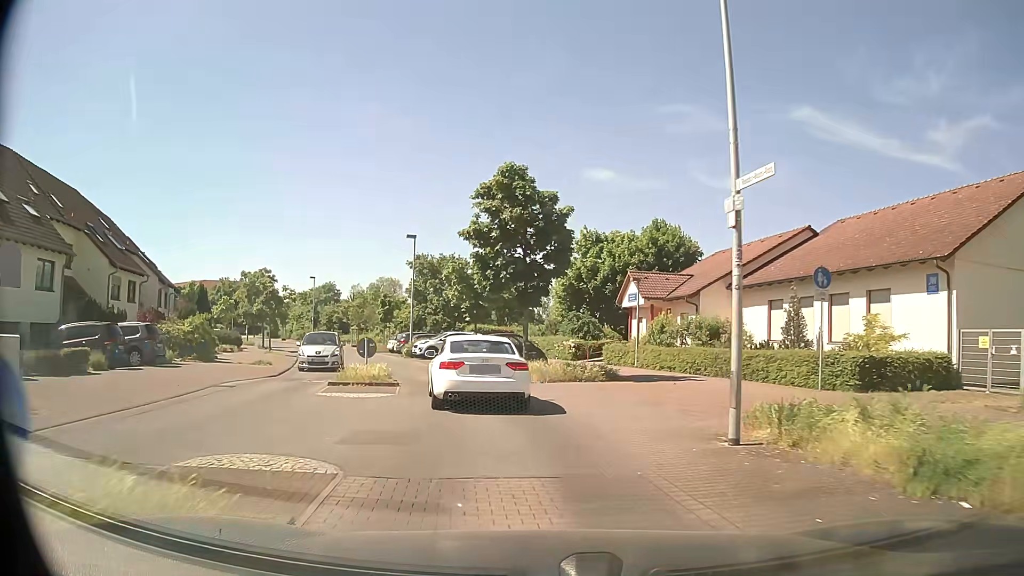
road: residential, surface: asphalt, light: Day
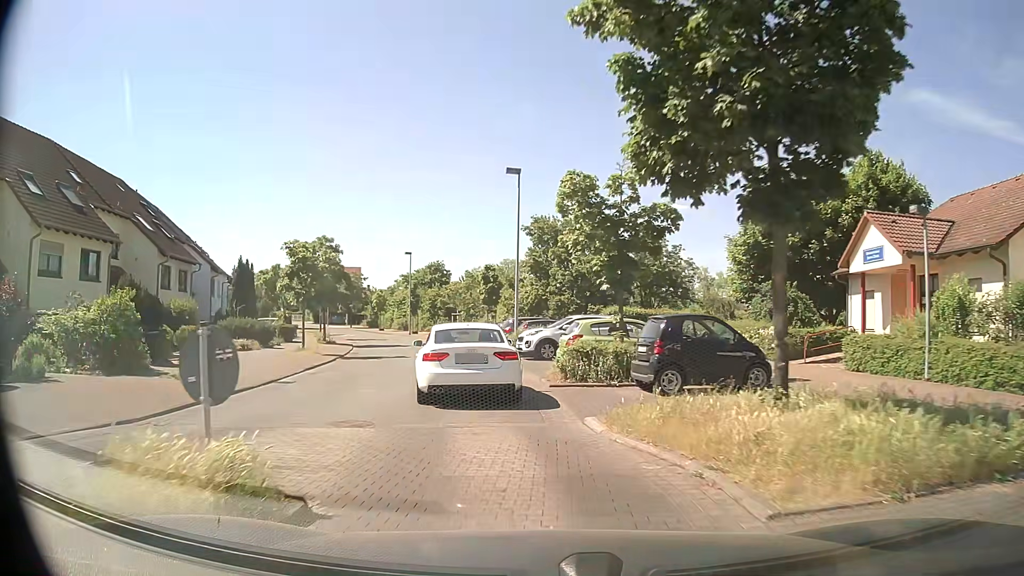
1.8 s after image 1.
(-1.3, +15.0) m; -11°
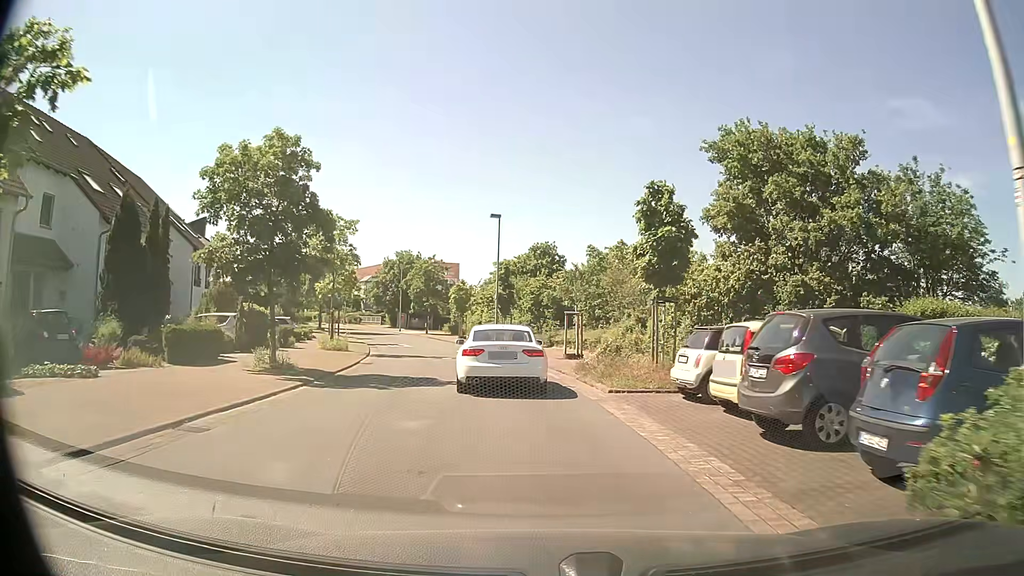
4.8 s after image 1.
(-2.8, +24.4) m; -9°
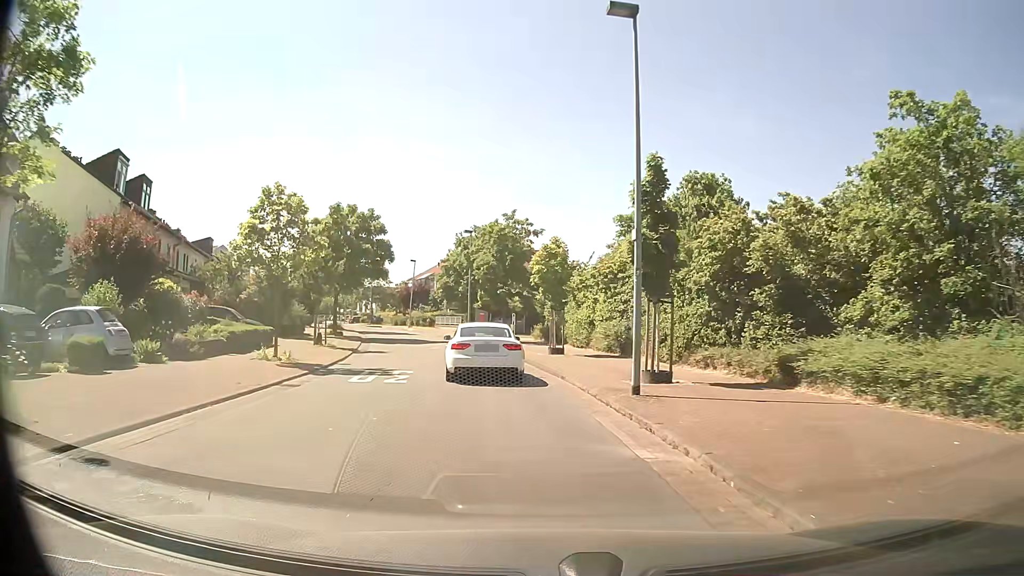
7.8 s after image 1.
(-2.1, +26.7) m; -9°
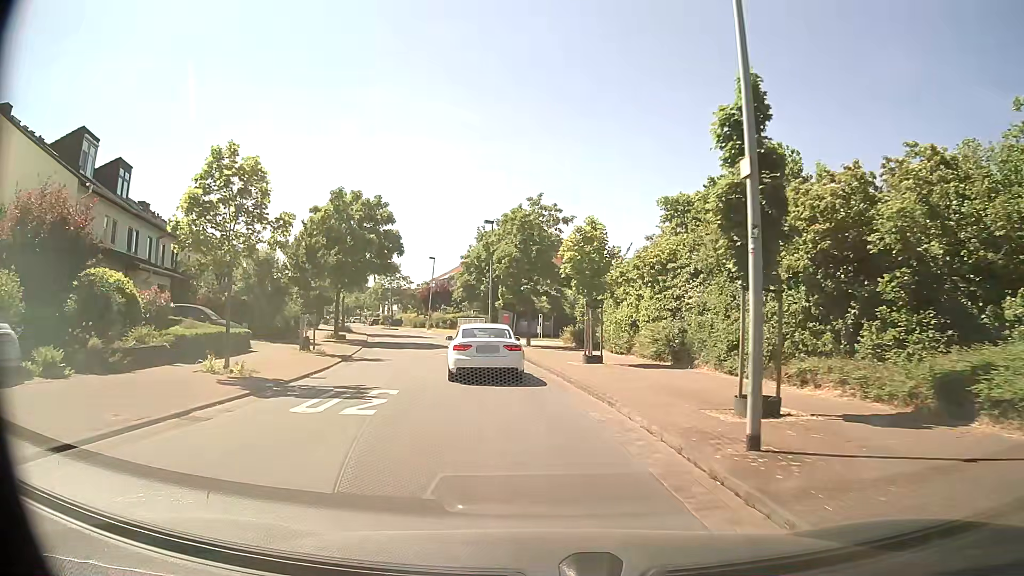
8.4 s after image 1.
(-0.2, +5.5) m; -2°
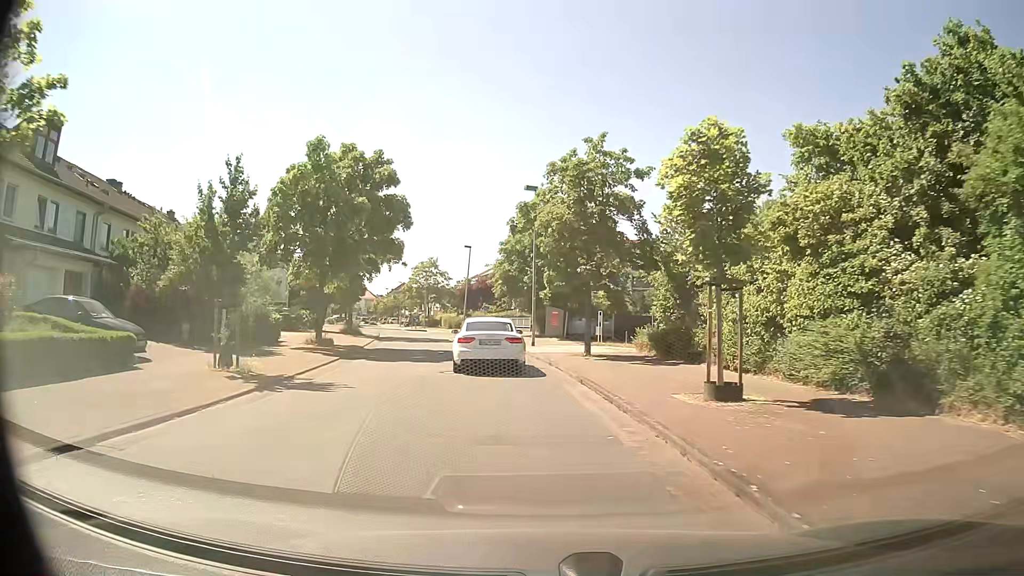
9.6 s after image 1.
(-0.5, +11.1) m; -5°
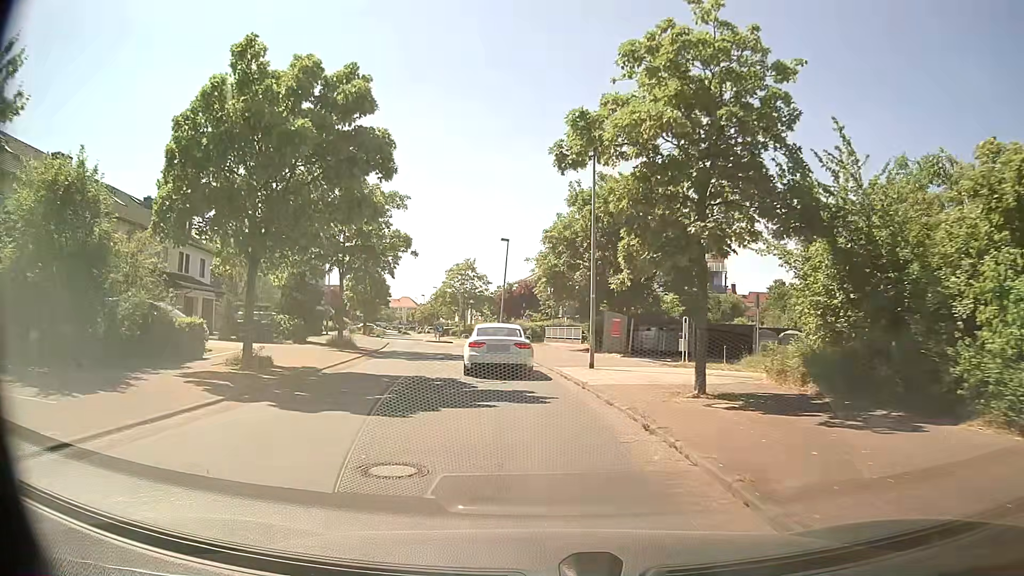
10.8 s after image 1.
(-0.4, +11.2) m; -4°
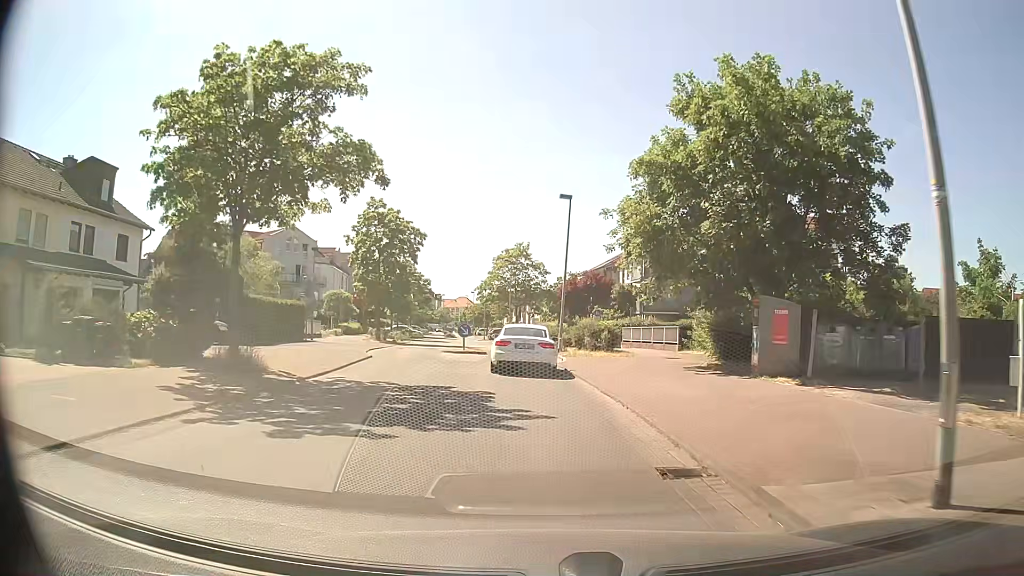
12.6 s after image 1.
(-0.9, +16.8) m; -4°
(0, +10) (-1, +20) (-2, +30) (-3, +40) (-4, +50) (-6, +60) (-8, +69) (-10, +79) (-11, +89) (-12, +99) m
